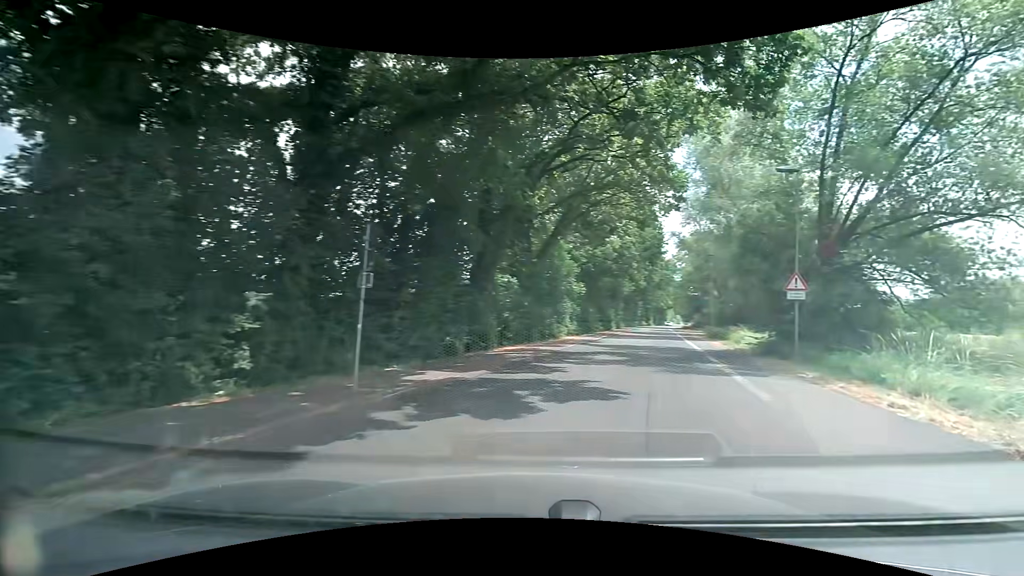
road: tertiary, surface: asphalt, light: Day
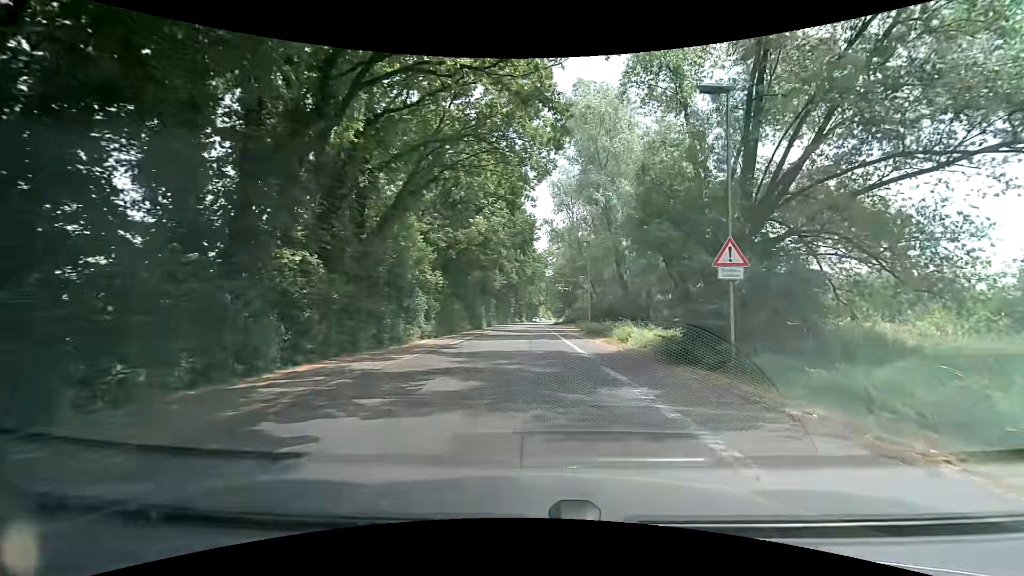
(+1.6, +8.4) m; +15°
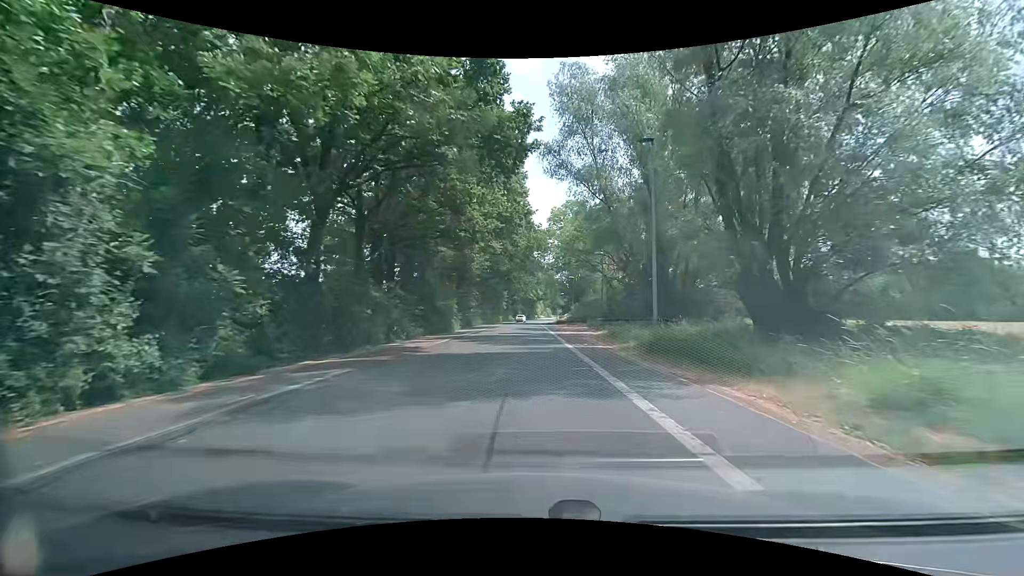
(+0.2, +23.8) m; +1°
